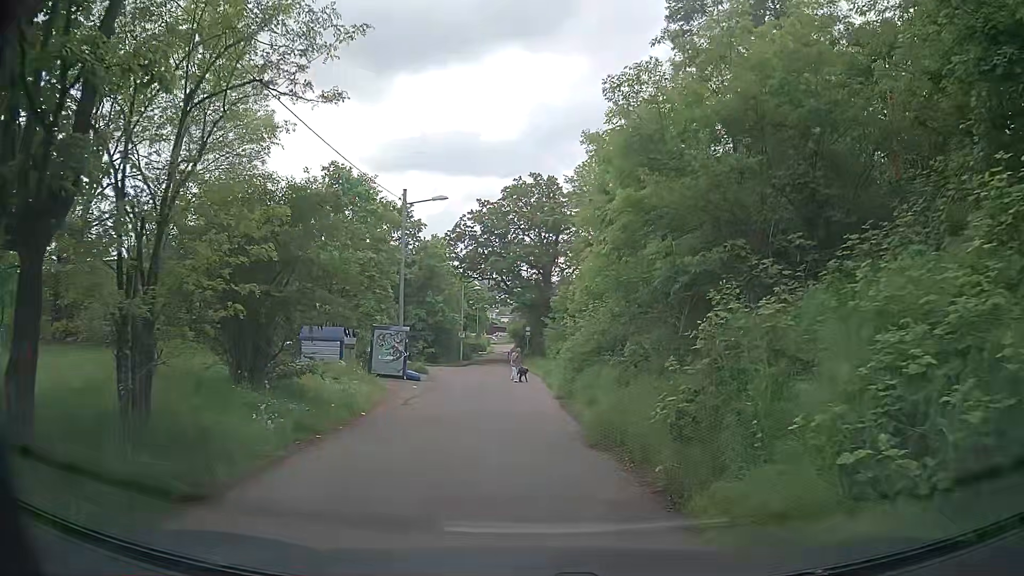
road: residential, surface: asphalt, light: Day
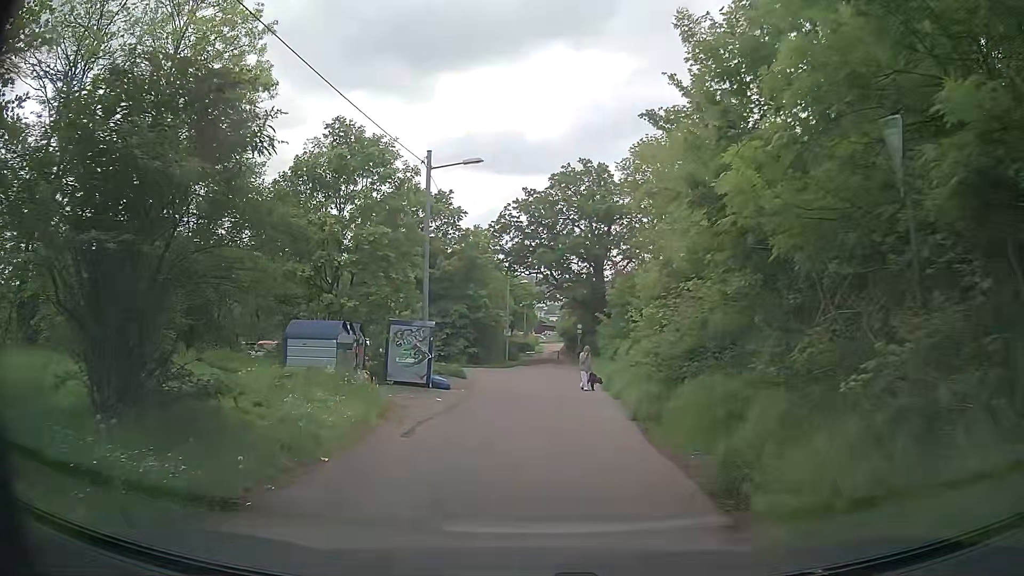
(-0.2, +5.5) m; -3°
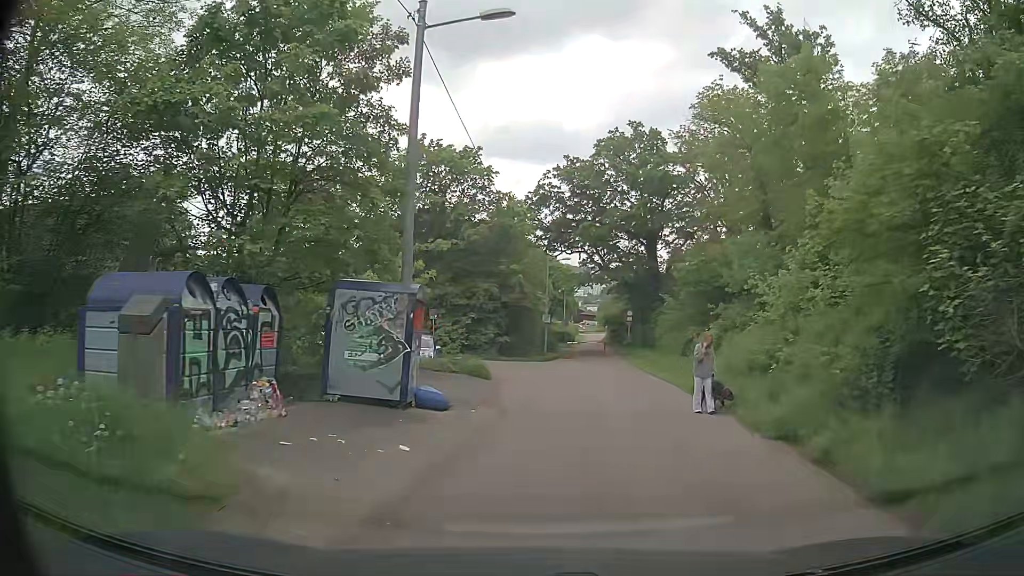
(-0.6, +9.5) m; -4°
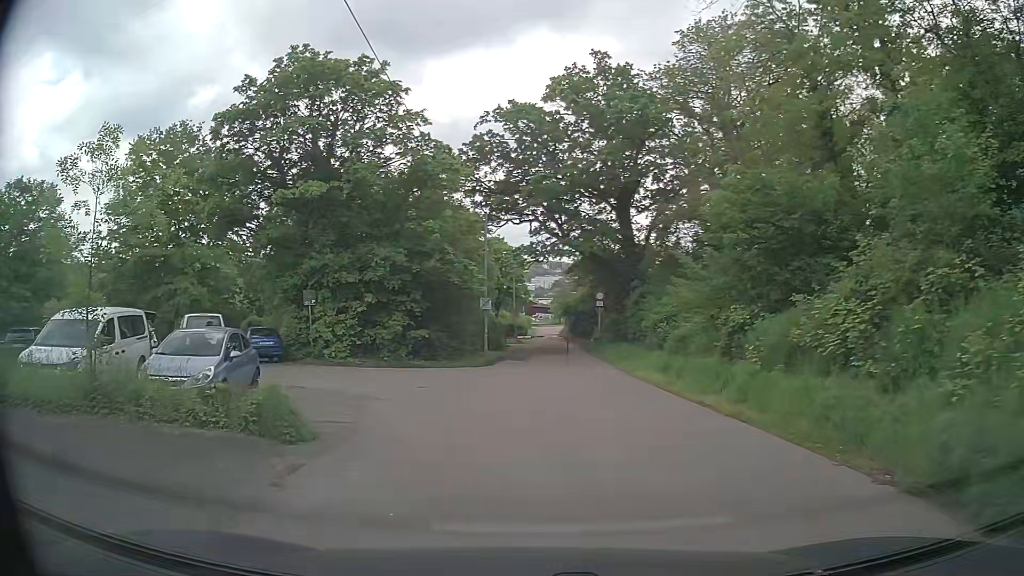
(+0.8, +14.4) m; +5°
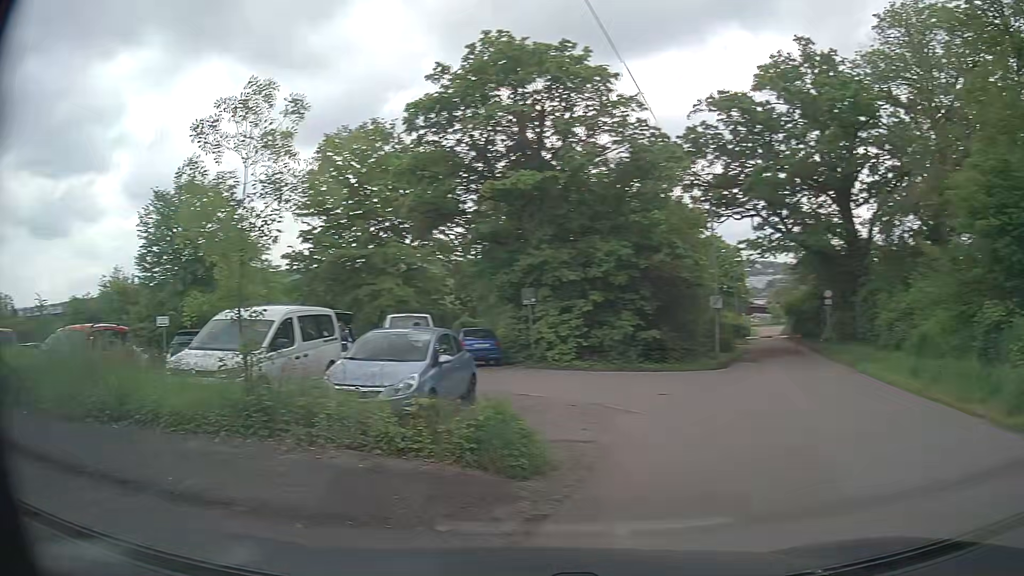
(-0.2, +2.1) m; -17°
